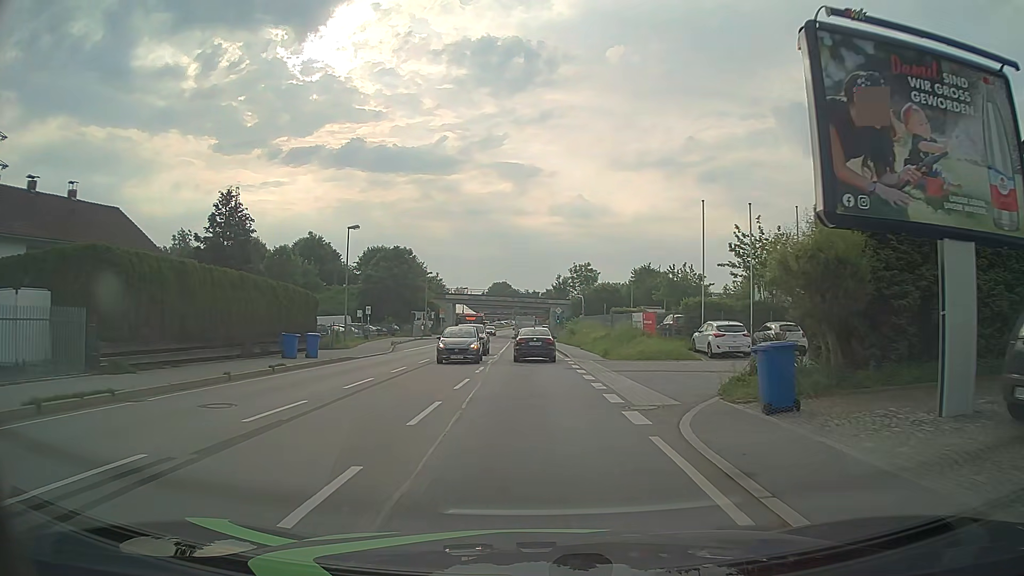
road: primary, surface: asphalt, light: Day
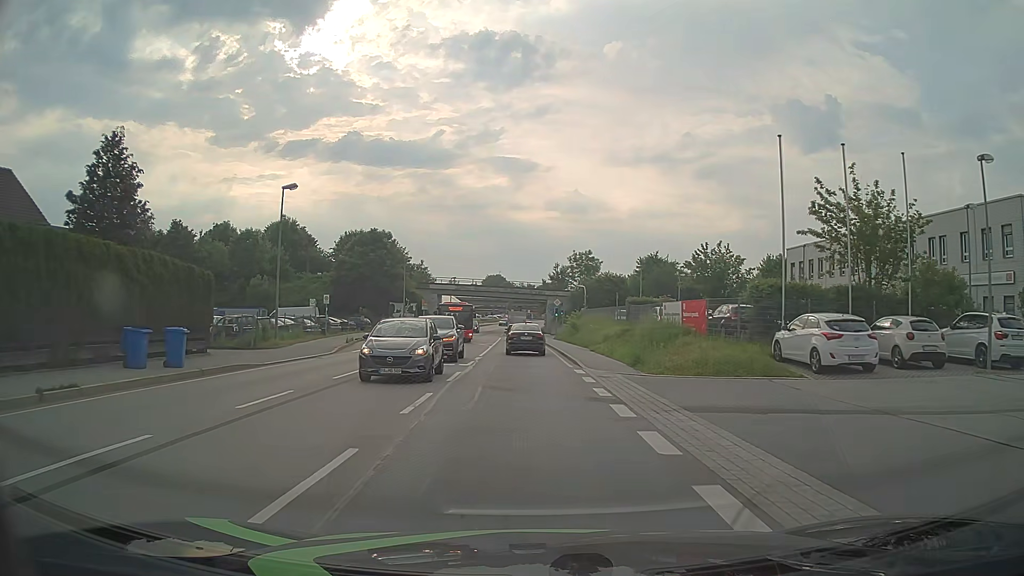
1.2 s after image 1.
(+0.2, +11.5) m; +1°
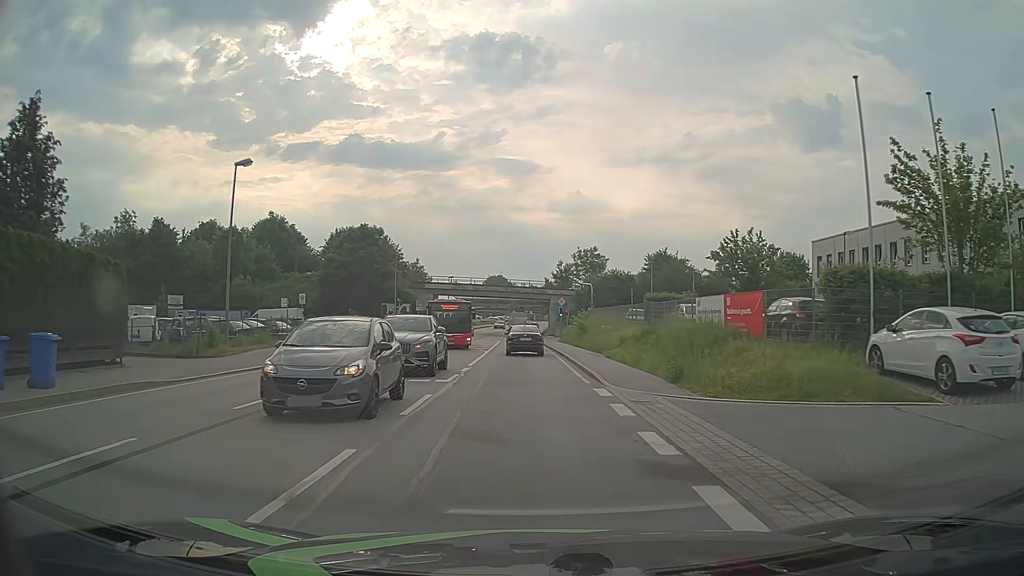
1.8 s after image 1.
(0.0, +6.0) m; 0°
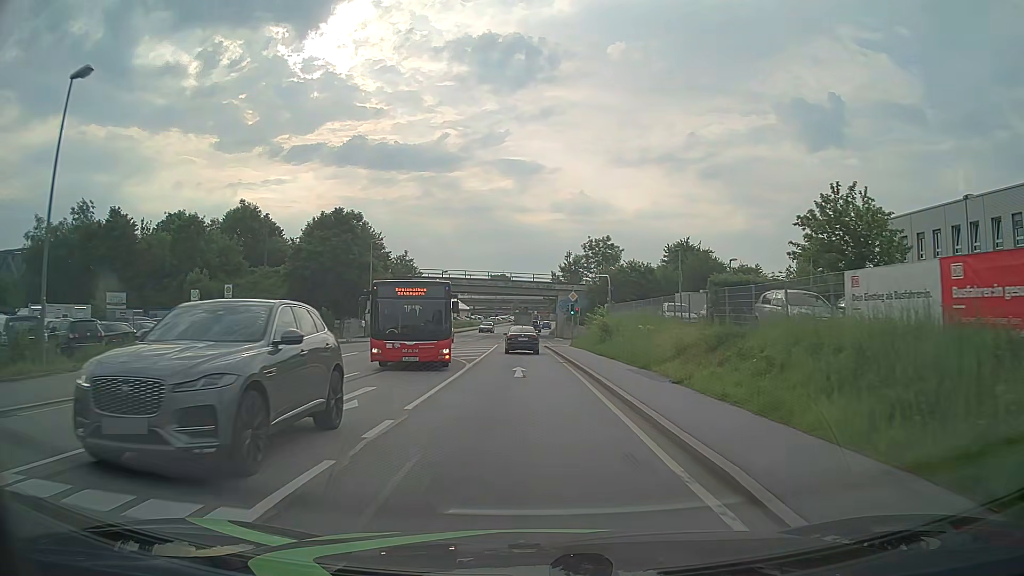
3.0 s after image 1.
(0.0, +12.2) m; -1°
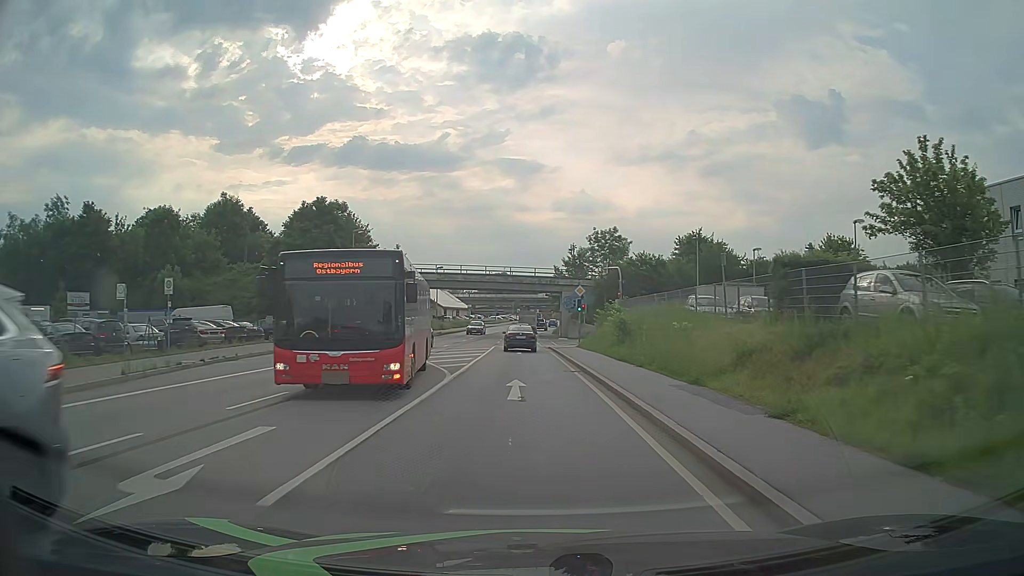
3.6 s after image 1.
(+0.1, +6.2) m; +1°
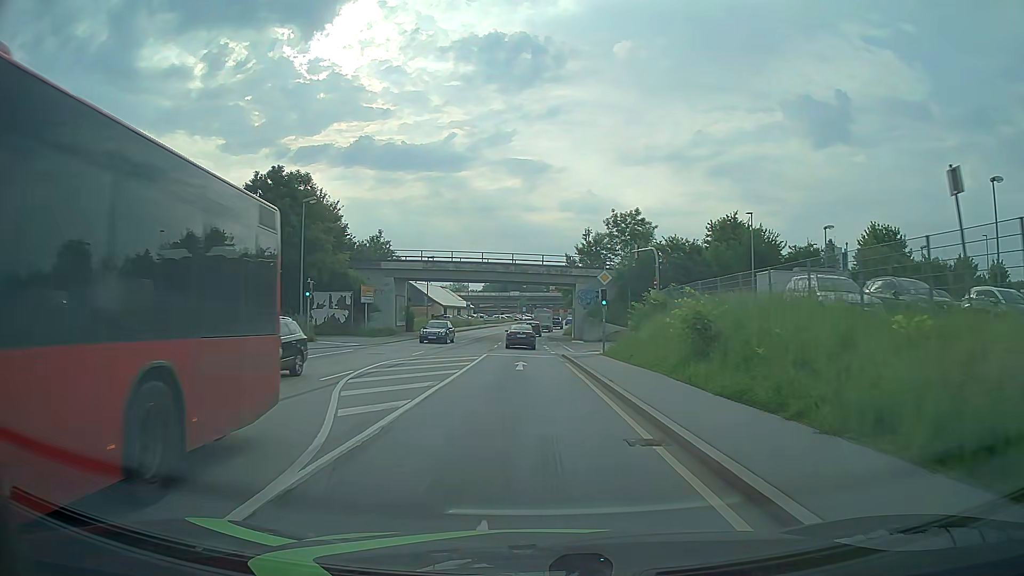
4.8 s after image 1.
(-0.1, +12.7) m; -1°
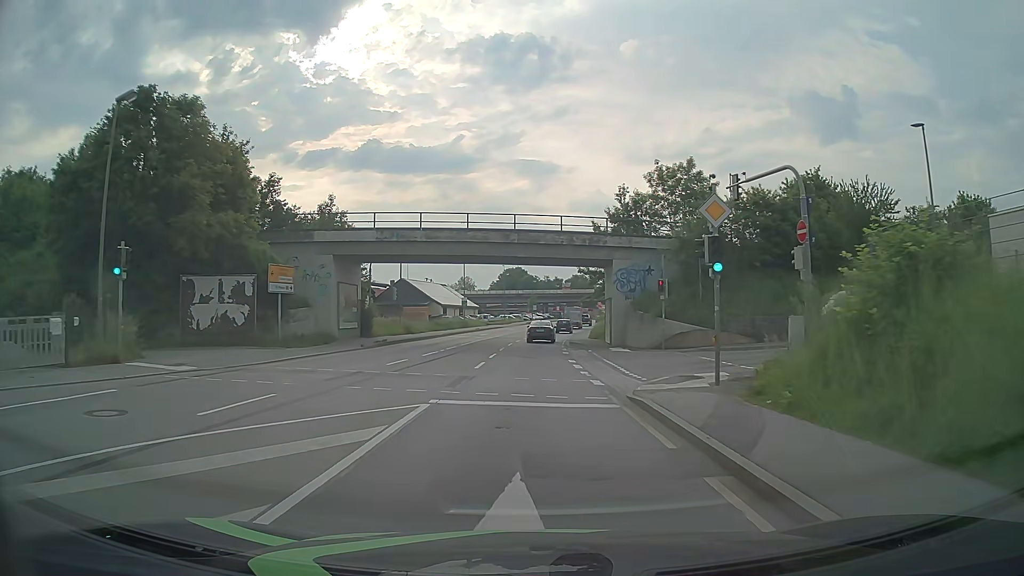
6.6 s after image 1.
(-0.2, +20.2) m; -1°
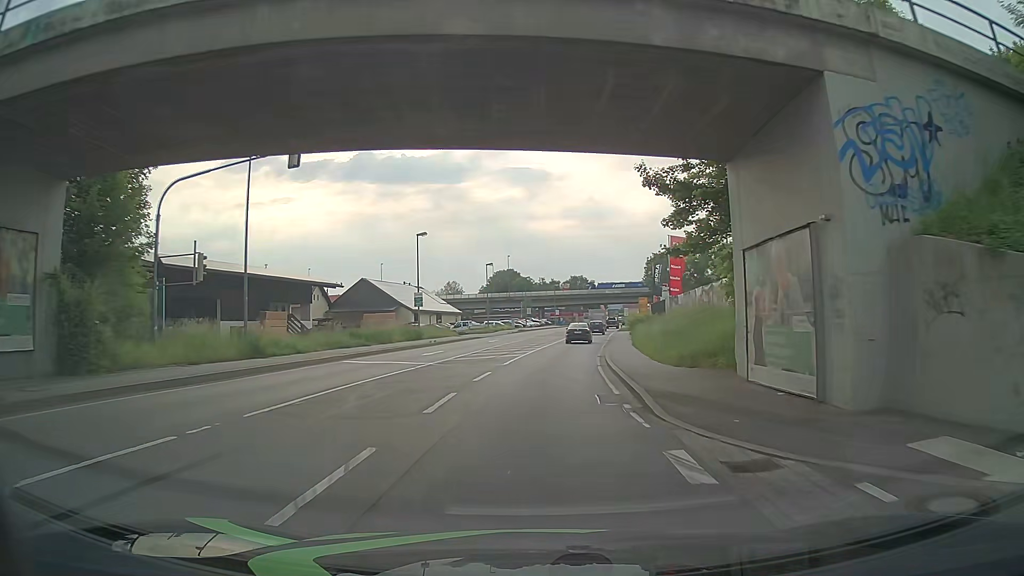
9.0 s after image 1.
(-0.1, +28.8) m; 0°
(0, +10) (0, +20) (+1, +30) (+2, +40) (+3, +50) (+4, +60) (+6, +70) (+7, +80) (+9, +89) (+10, +99) m
